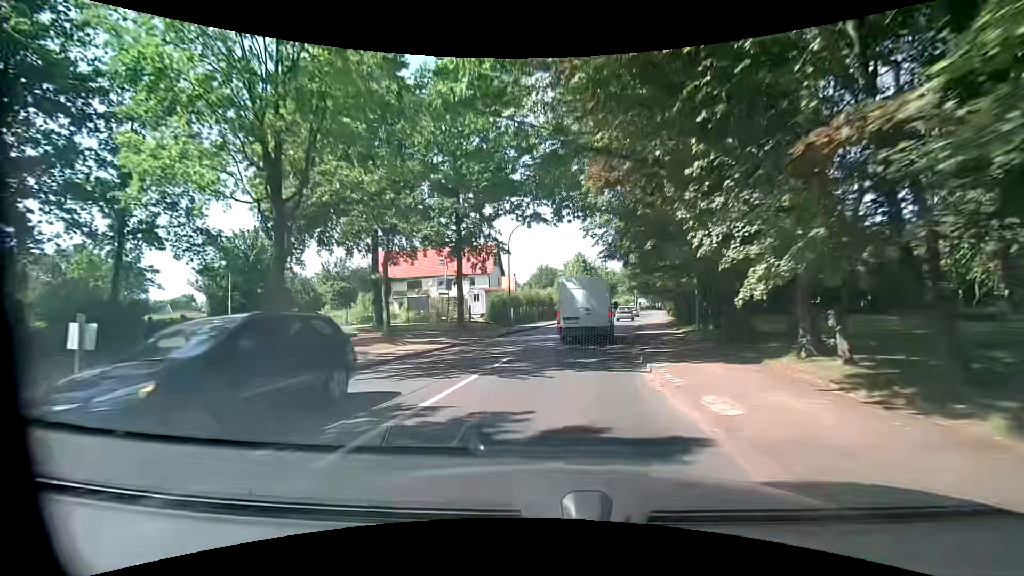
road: tertiary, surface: asphalt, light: Day
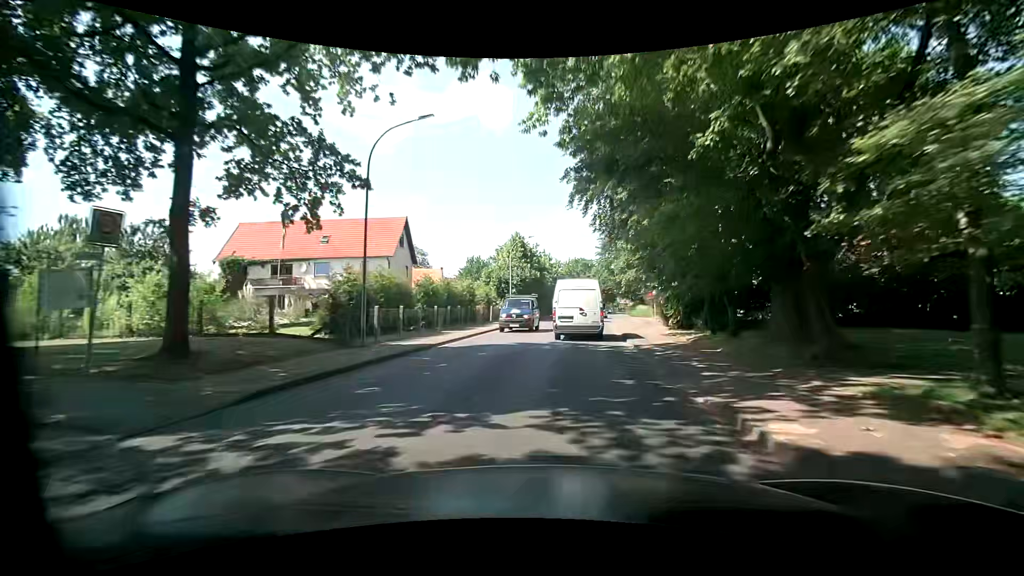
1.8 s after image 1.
(+1.7, +19.5) m; +9°
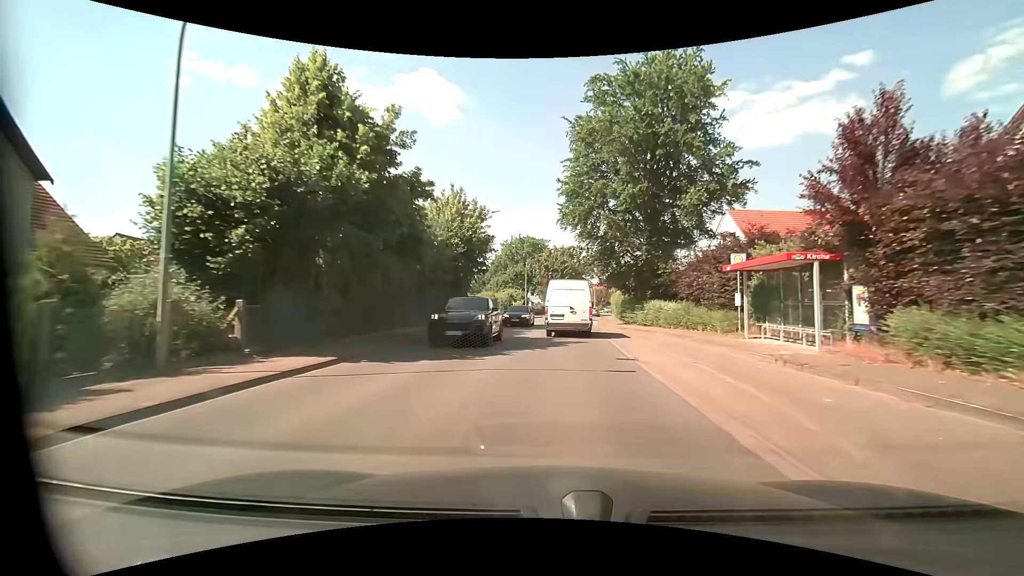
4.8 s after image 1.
(+2.5, +36.9) m; +6°
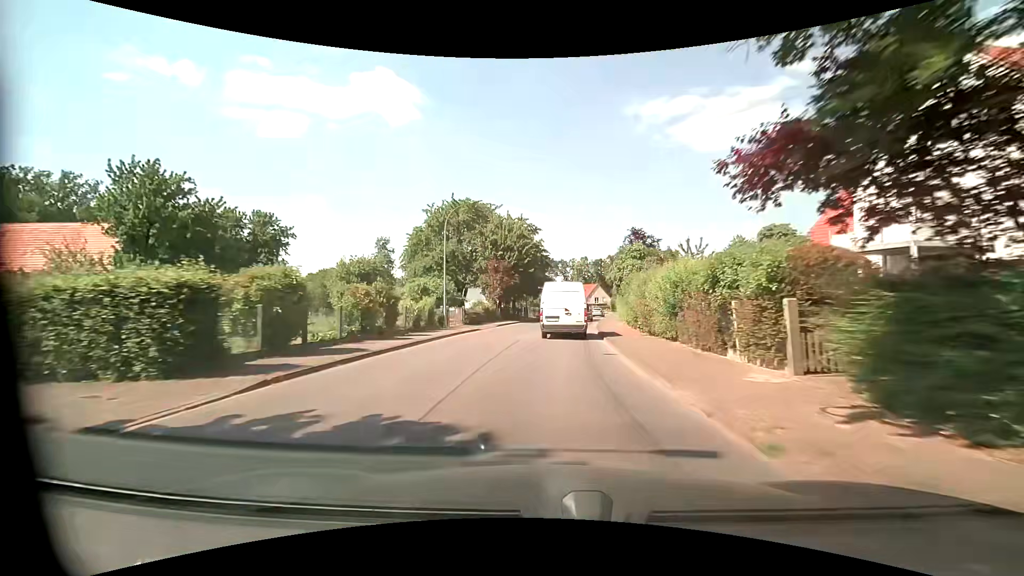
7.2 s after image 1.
(+1.1, +31.4) m; +4°
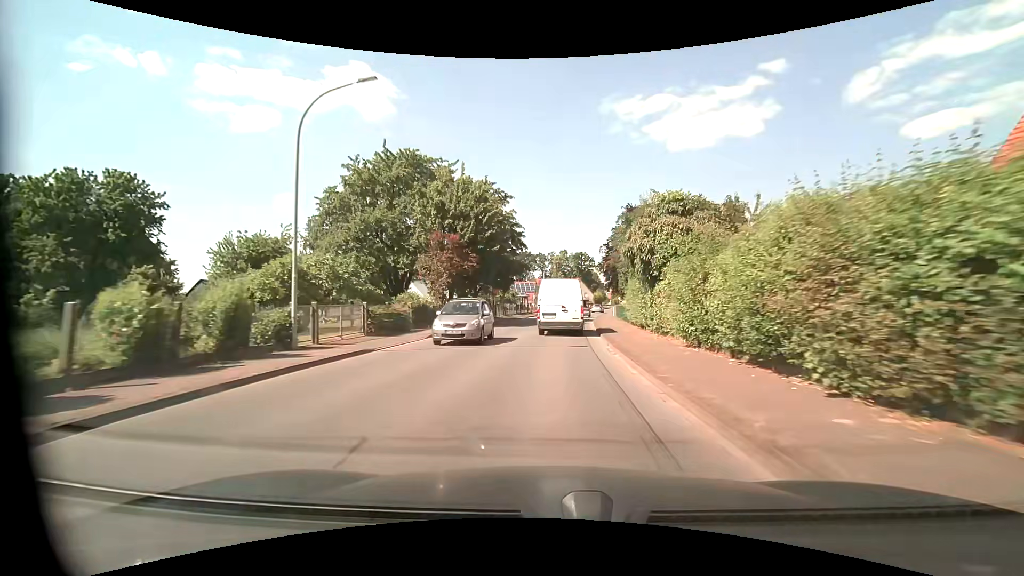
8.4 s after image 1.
(+0.4, +15.8) m; +3°
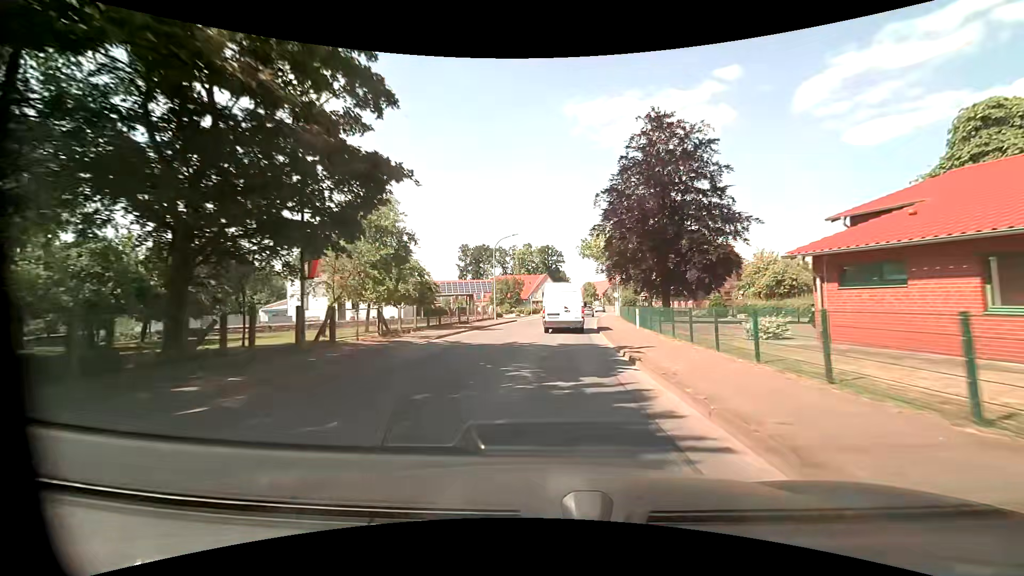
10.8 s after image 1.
(+1.0, +31.2) m; +5°
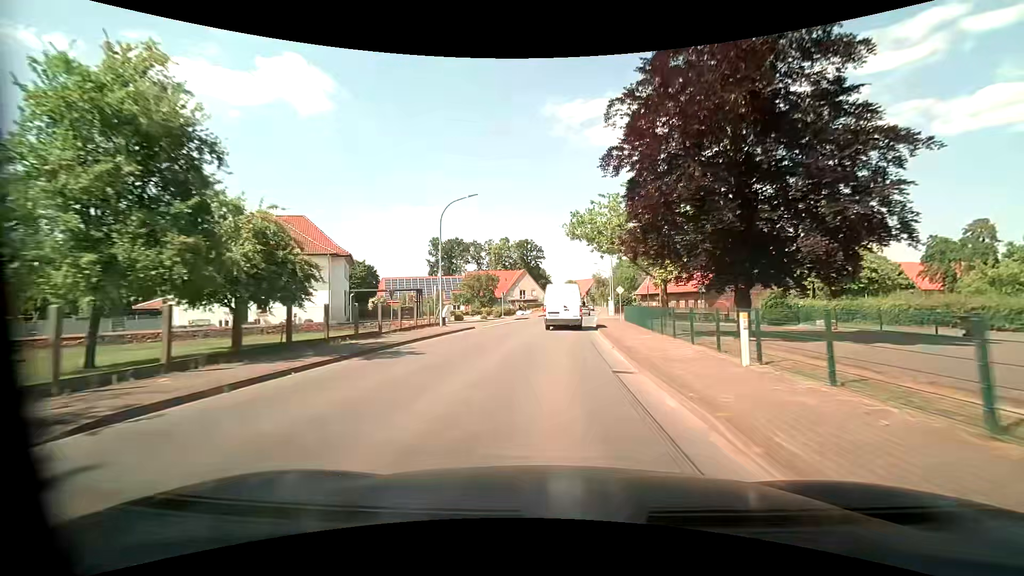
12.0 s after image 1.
(+0.2, +15.6) m; +2°
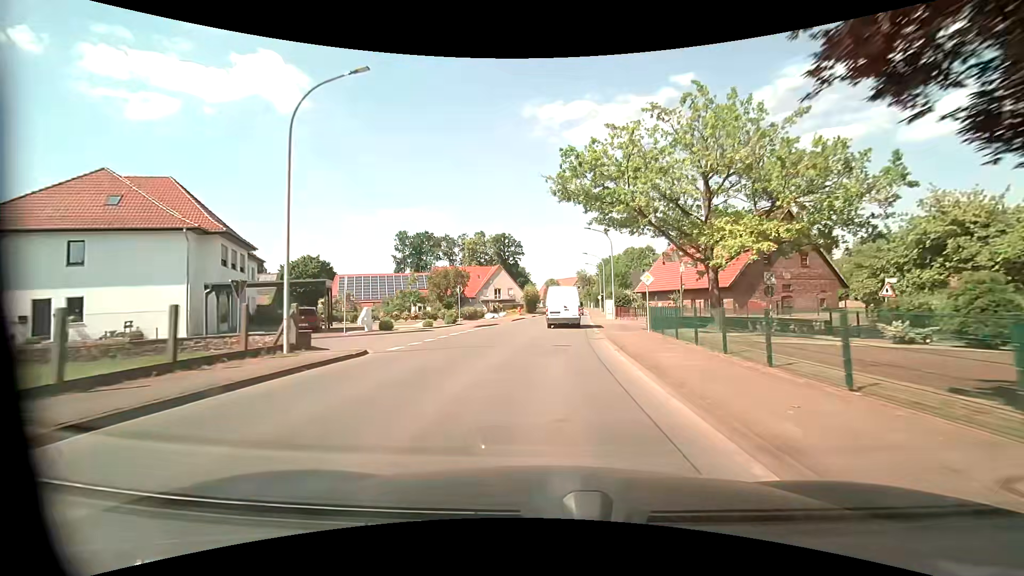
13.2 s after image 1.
(+0.2, +15.6) m; +1°
(0, +10) (+1, +20) (+1, +30) (+2, +40) (+3, +50) (+4, +60) (+5, +70) (+5, +80) (+6, +90) (+7, +100) m
